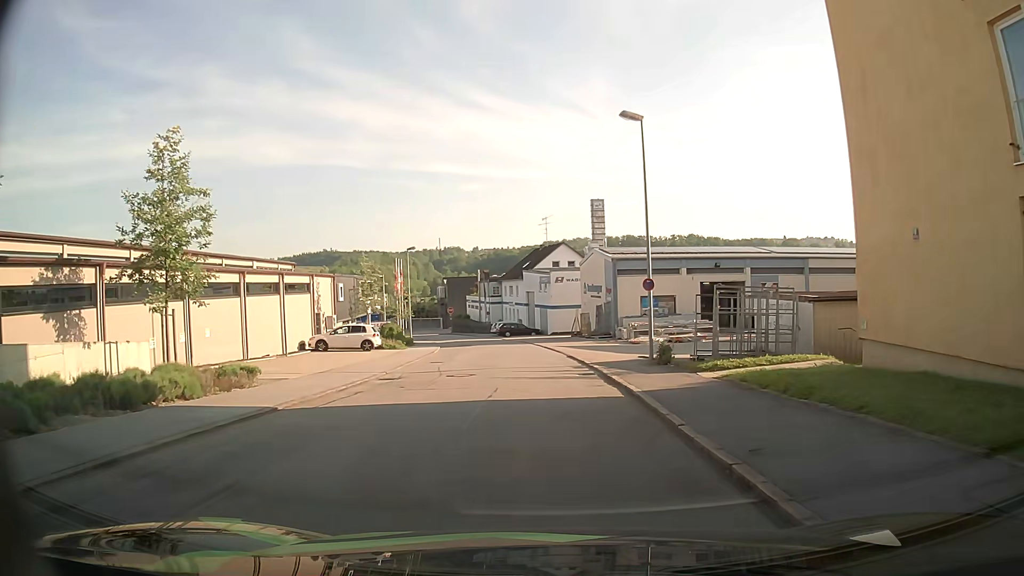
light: Day
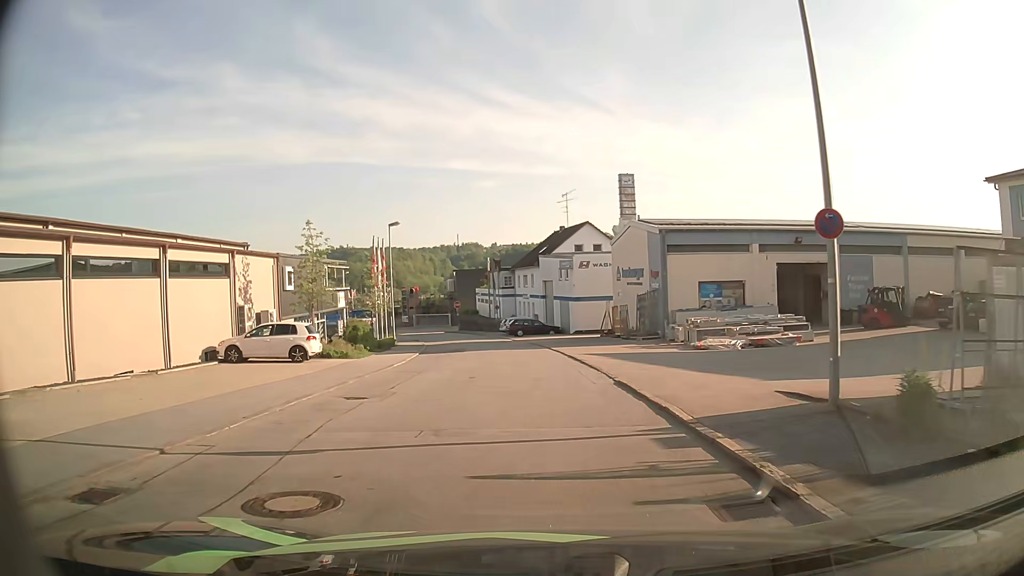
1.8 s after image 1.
(0.0, +13.3) m; -1°
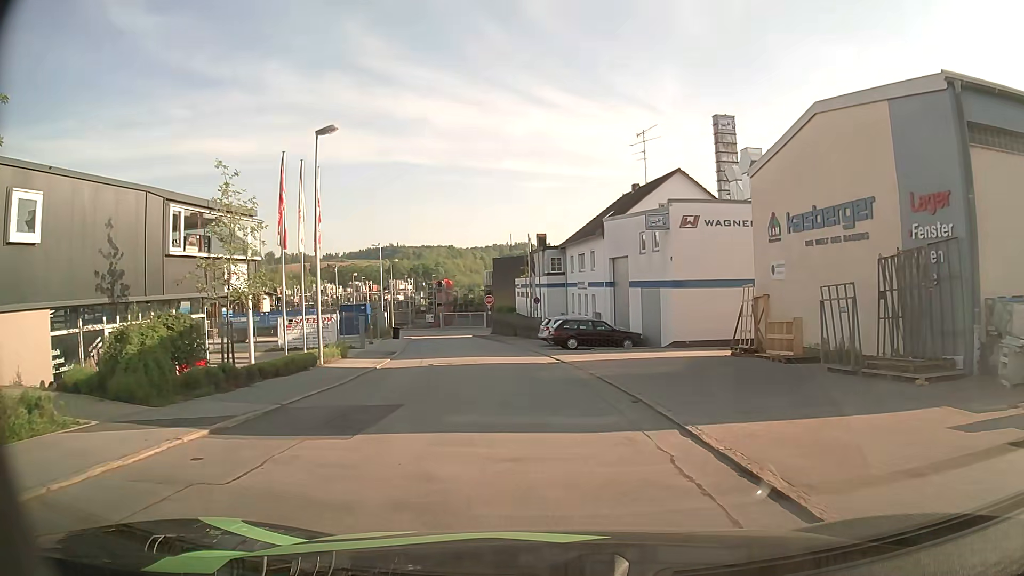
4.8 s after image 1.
(-0.7, +23.3) m; -4°
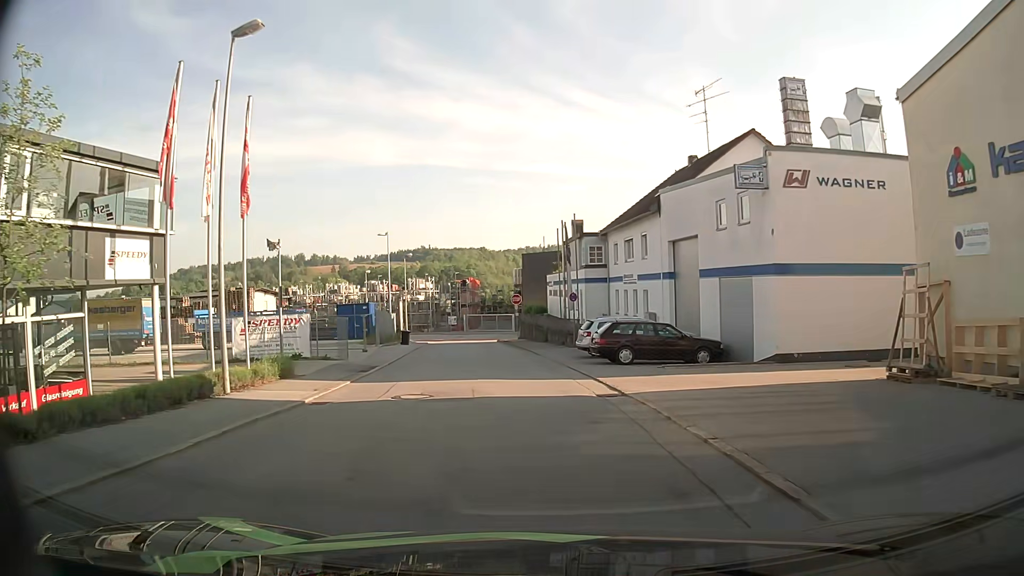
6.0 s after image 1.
(-0.2, +9.3) m; -3°
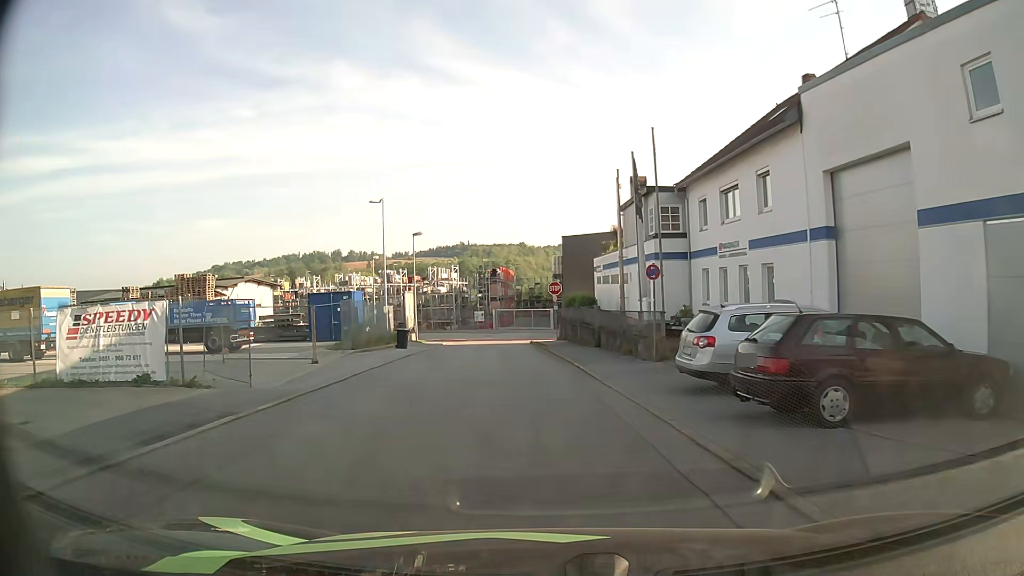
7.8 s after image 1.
(-0.4, +13.6) m; -3°
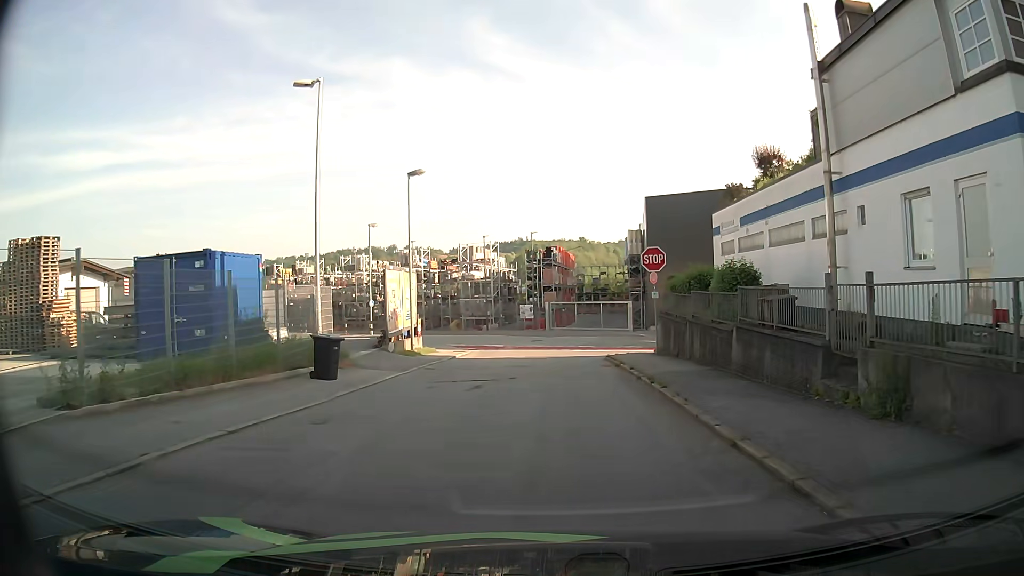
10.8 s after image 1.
(-1.1, +20.8) m; -5°
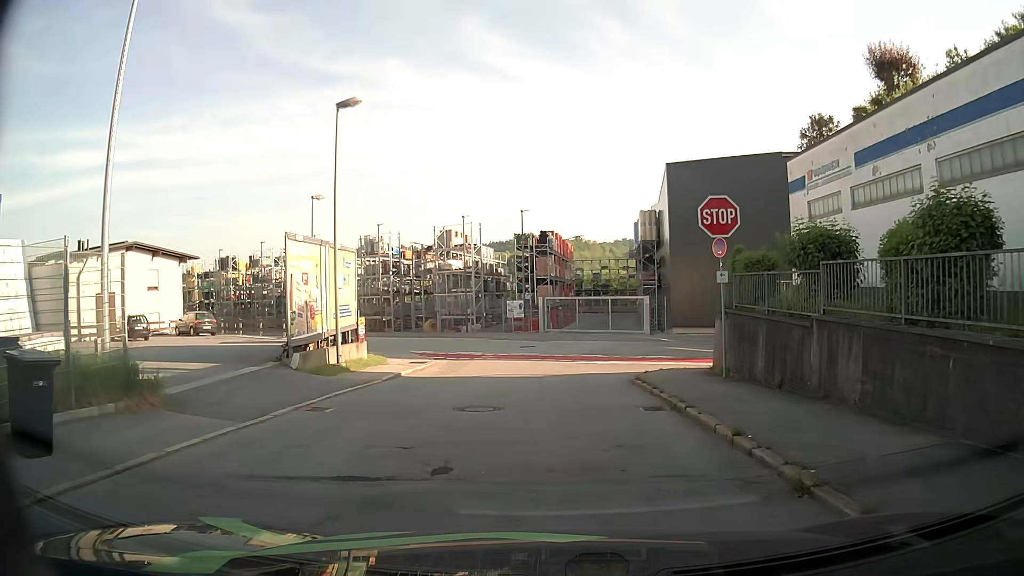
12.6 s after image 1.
(+0.1, +10.2) m; 0°
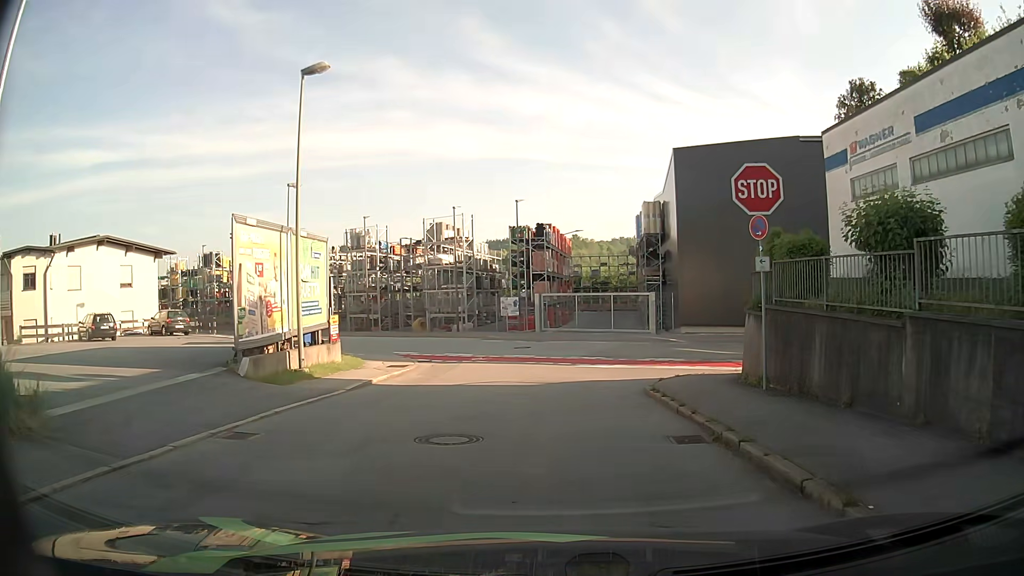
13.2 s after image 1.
(0.0, +3.0) m; +1°
(0, +10) (+1, +20) (+8, +24) (+17, +20) (+27, +16) (+36, +12) (+45, +9) (+55, +6) (+65, +5) (+75, +3) m
